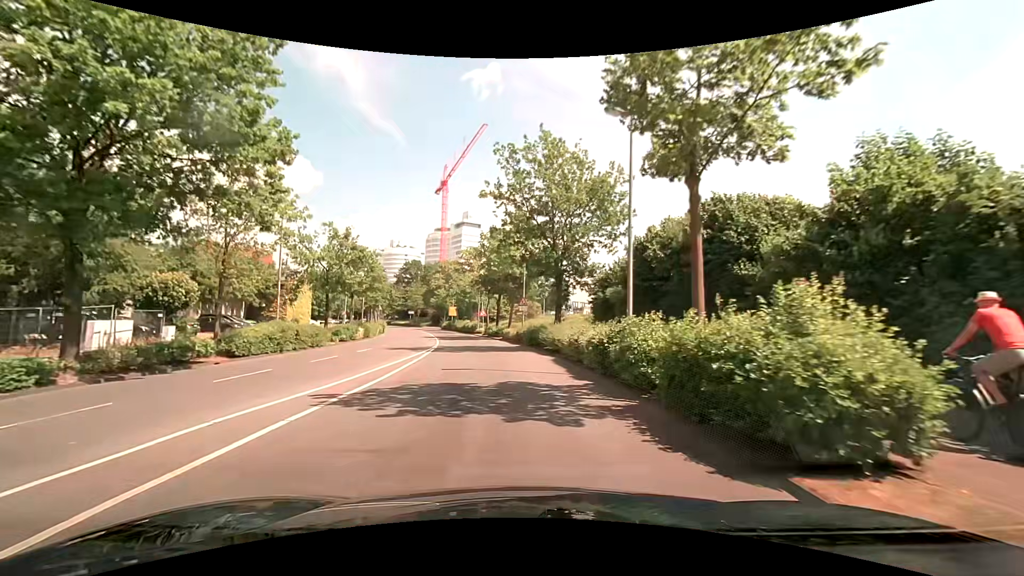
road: tertiary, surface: asphalt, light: Day
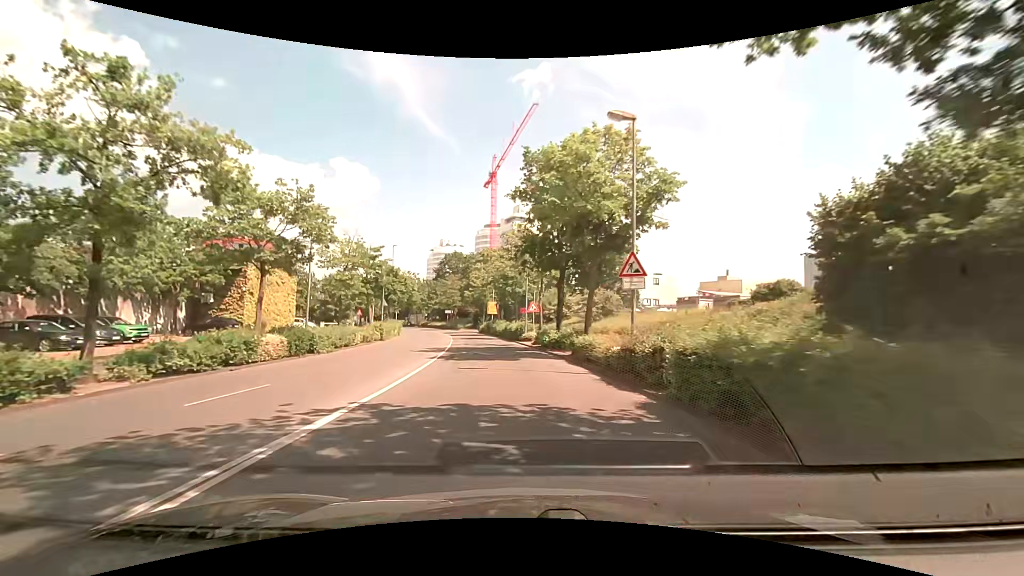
(-1.4, +22.8) m; -6°
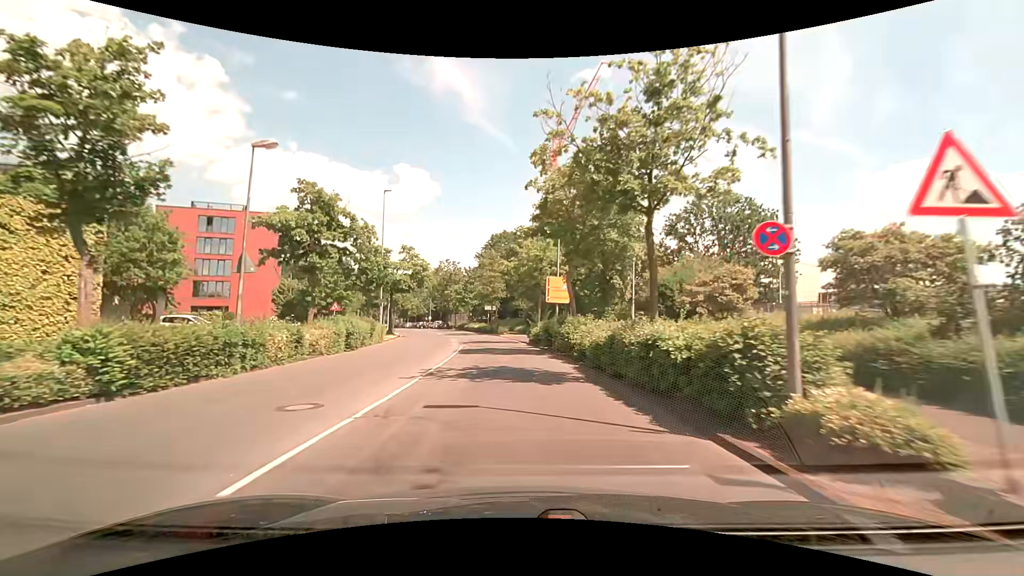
(-2.0, +31.7) m; -6°
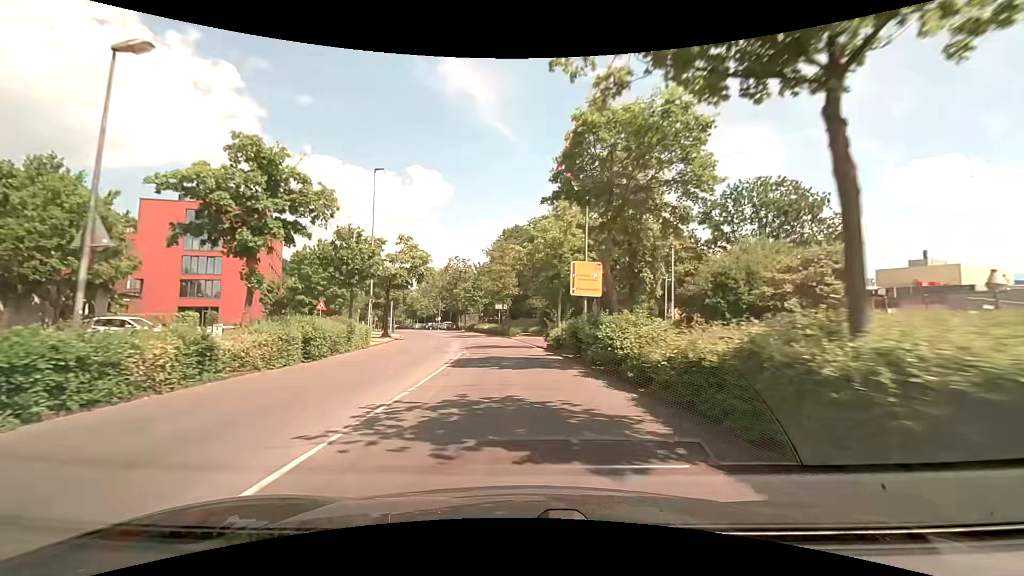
(-0.2, +6.4) m; -2°
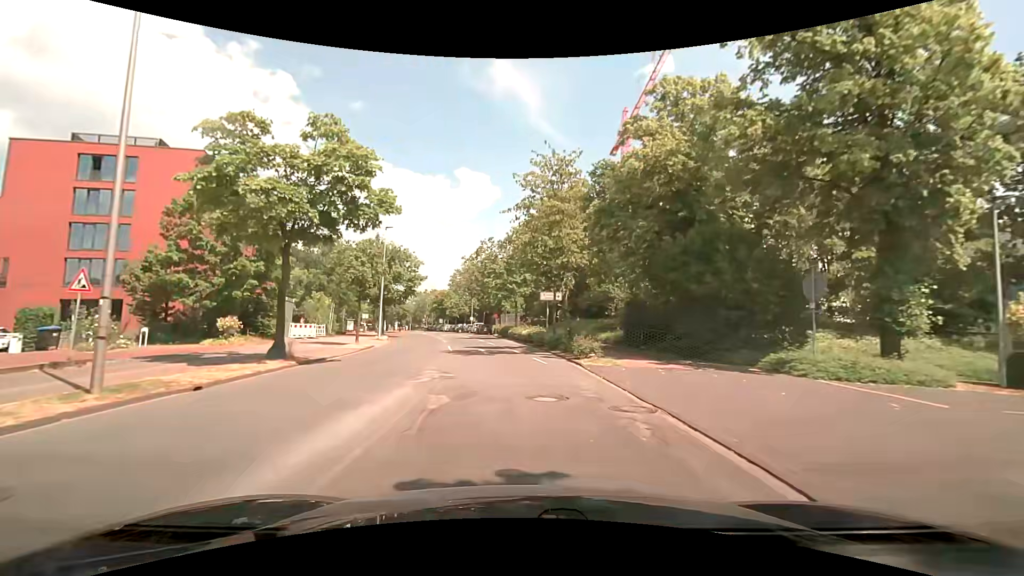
(-1.2, +25.7) m; -5°
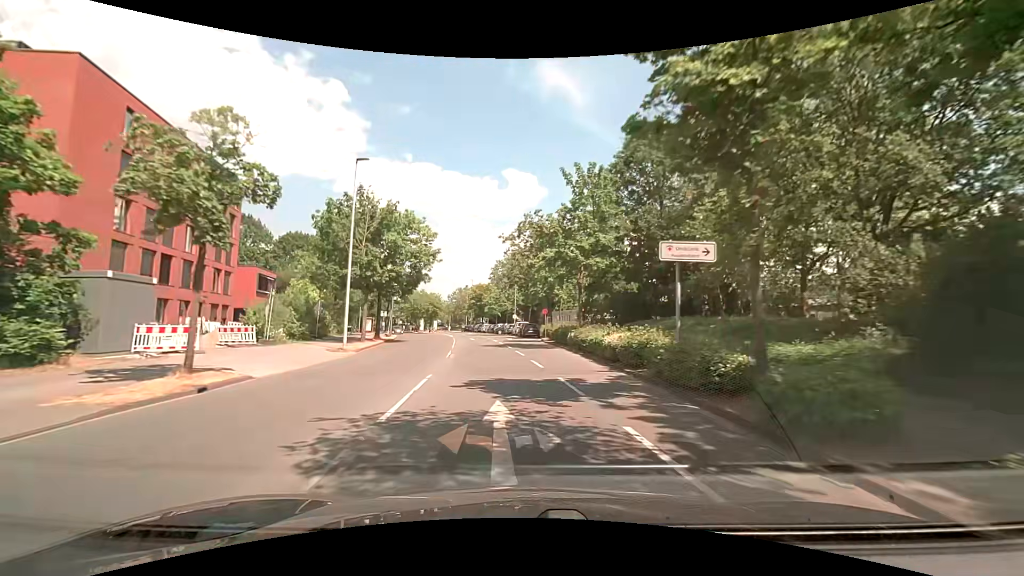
(-1.1, +20.1) m; -6°
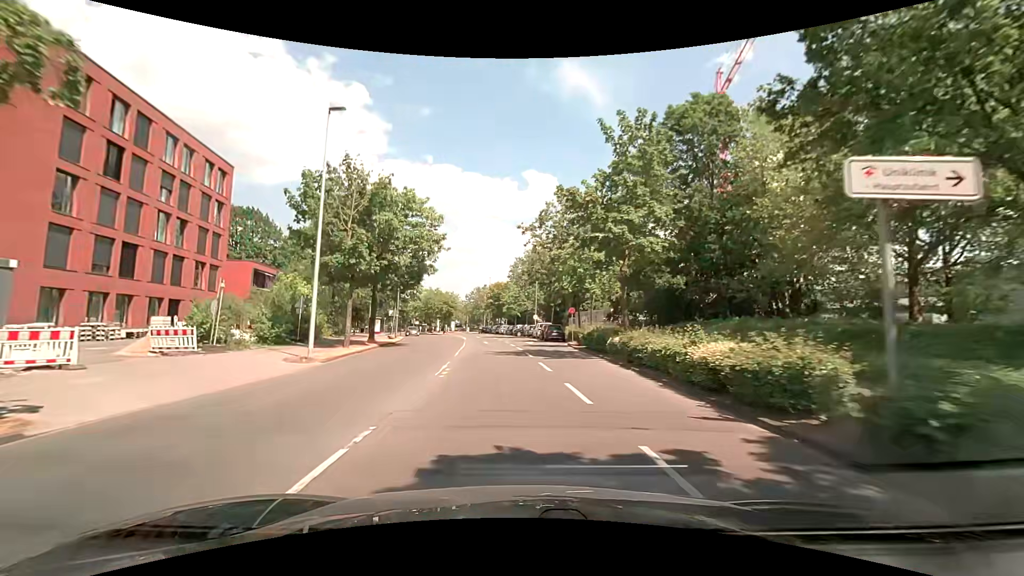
(-0.1, +6.9) m; -2°
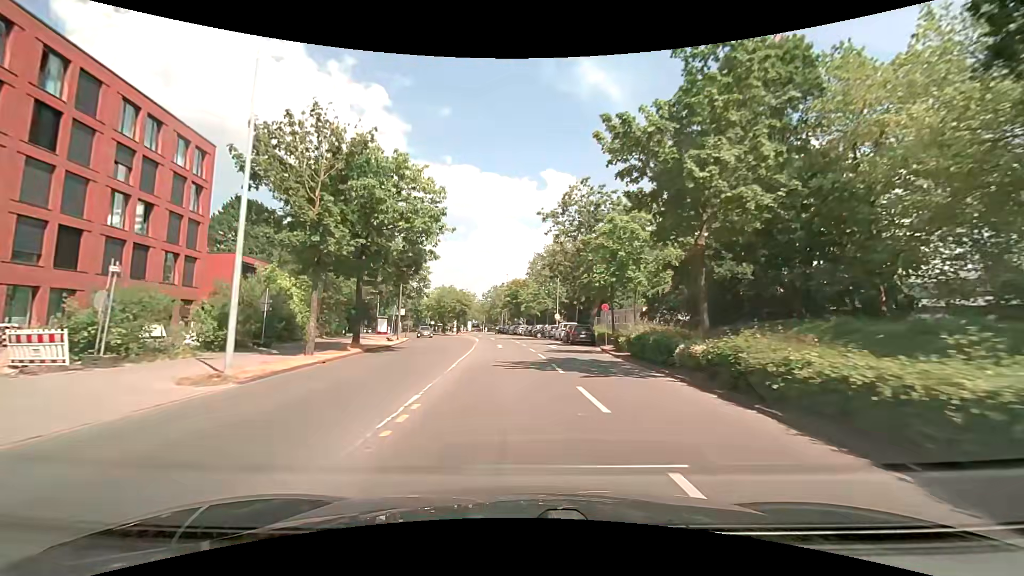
(-0.1, +7.0) m; -3°
(0, +10) (0, +20) (-1, +30) (-1, +40) (-2, +50) (-3, +60) (-4, +70) (-6, +80) (-8, +89) (-10, +99) m
